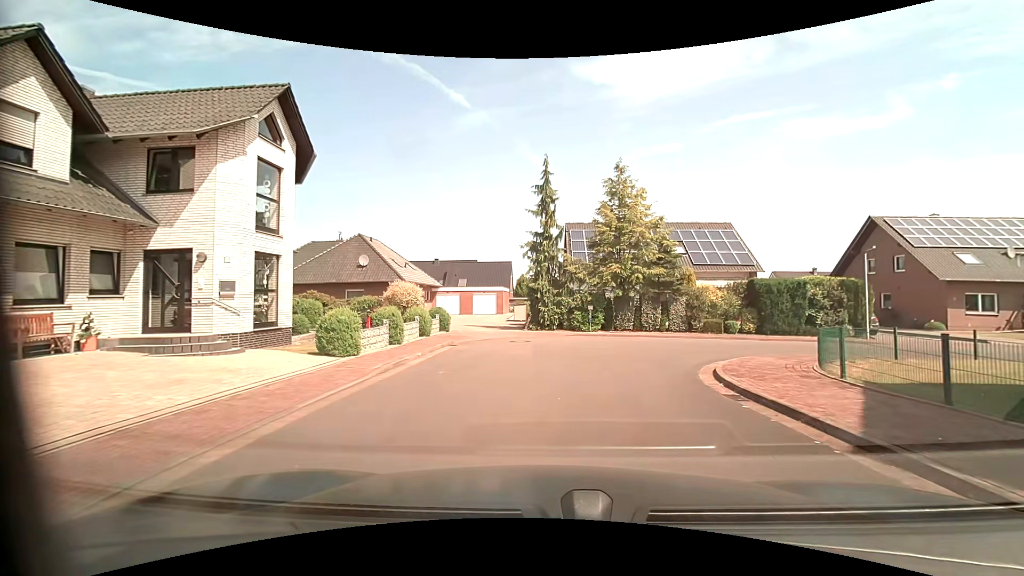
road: residential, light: Day
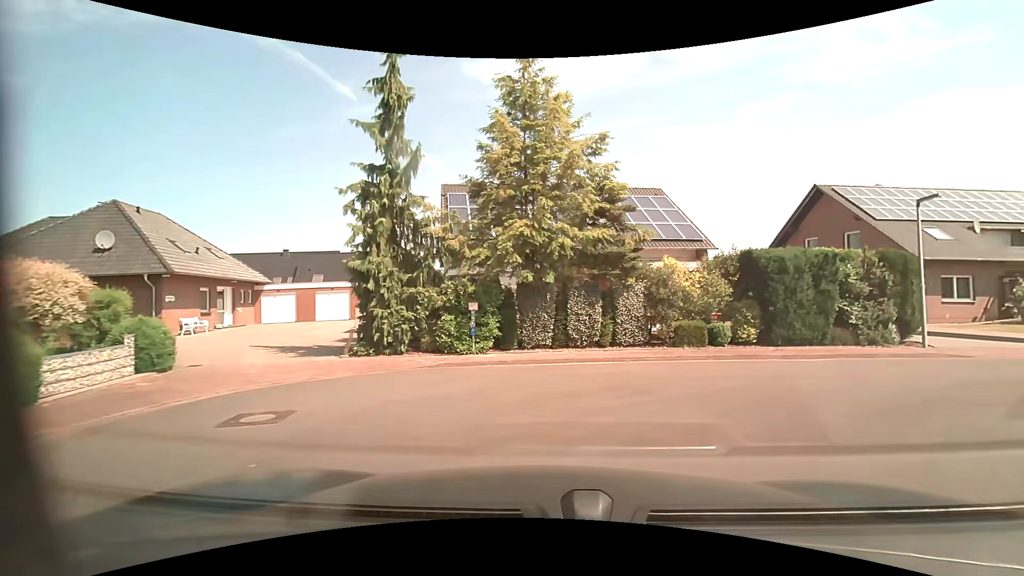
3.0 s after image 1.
(+0.9, +12.5) m; +12°
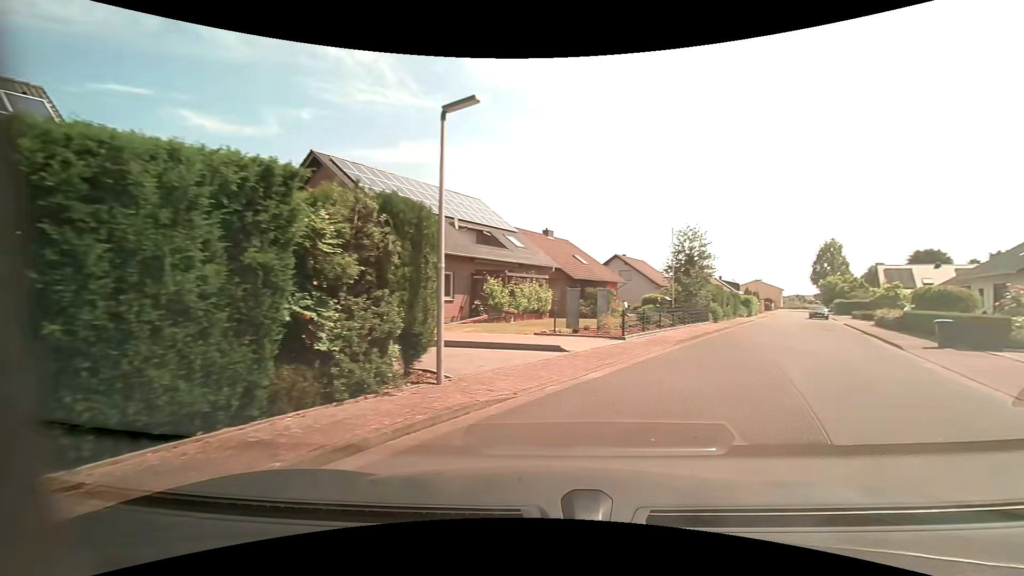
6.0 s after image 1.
(+4.3, +10.3) m; +51°
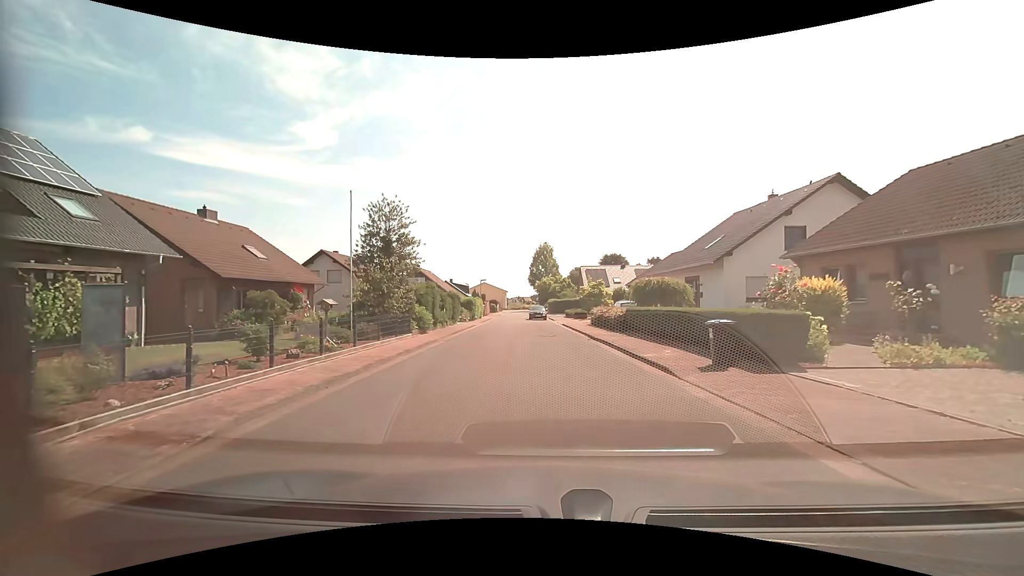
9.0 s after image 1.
(+4.2, +10.6) m; +30°
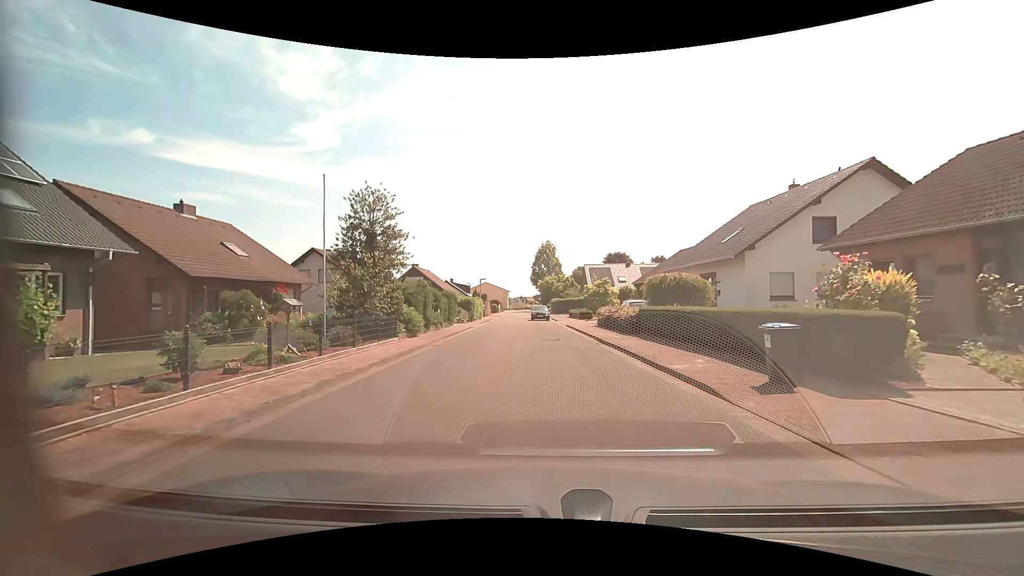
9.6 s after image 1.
(0.0, +2.6) m; -1°
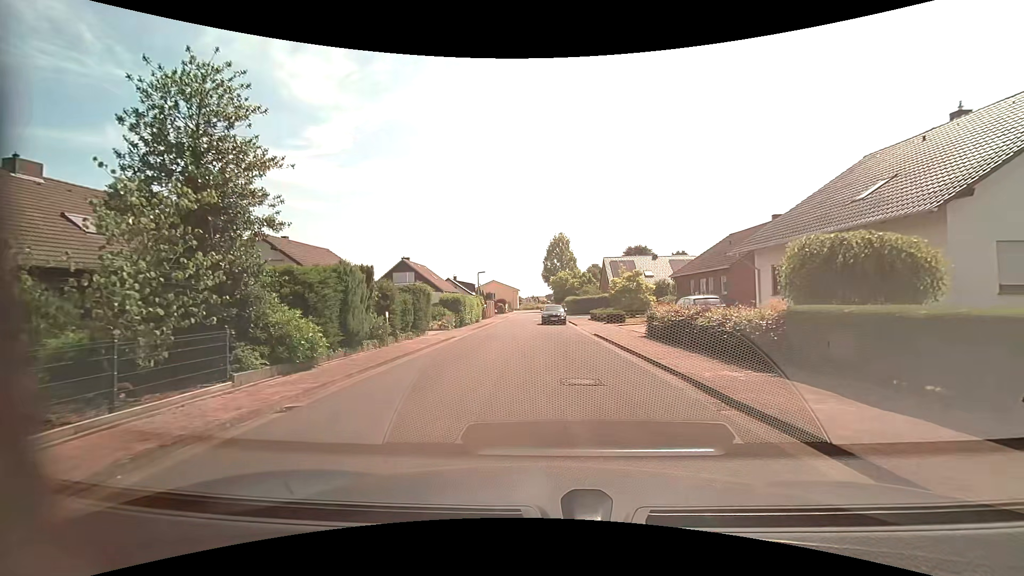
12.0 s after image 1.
(-0.2, +11.6) m; -2°
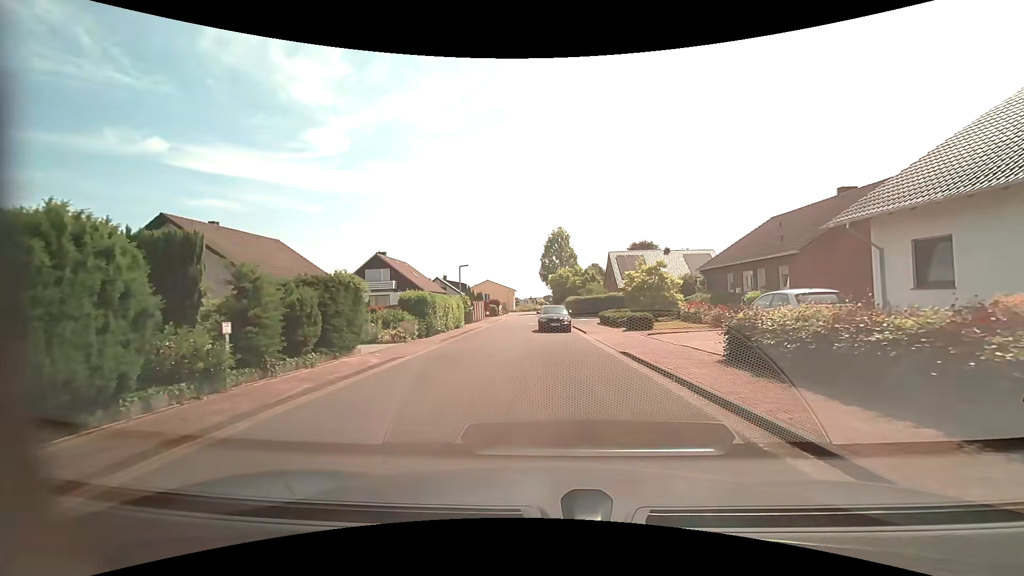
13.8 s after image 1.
(0.0, +8.7) m; 0°
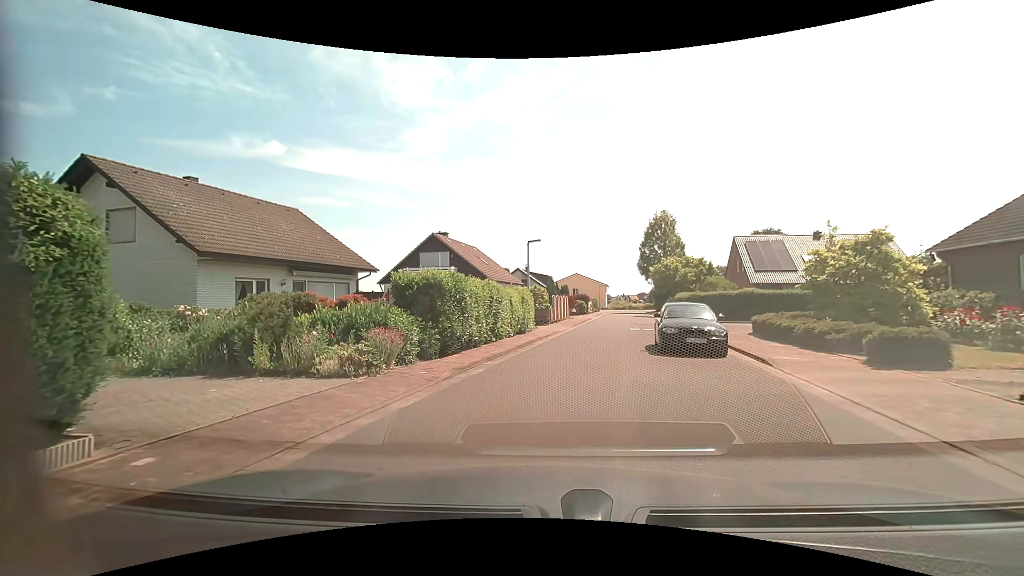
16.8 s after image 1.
(-0.6, +11.8) m; -11°
